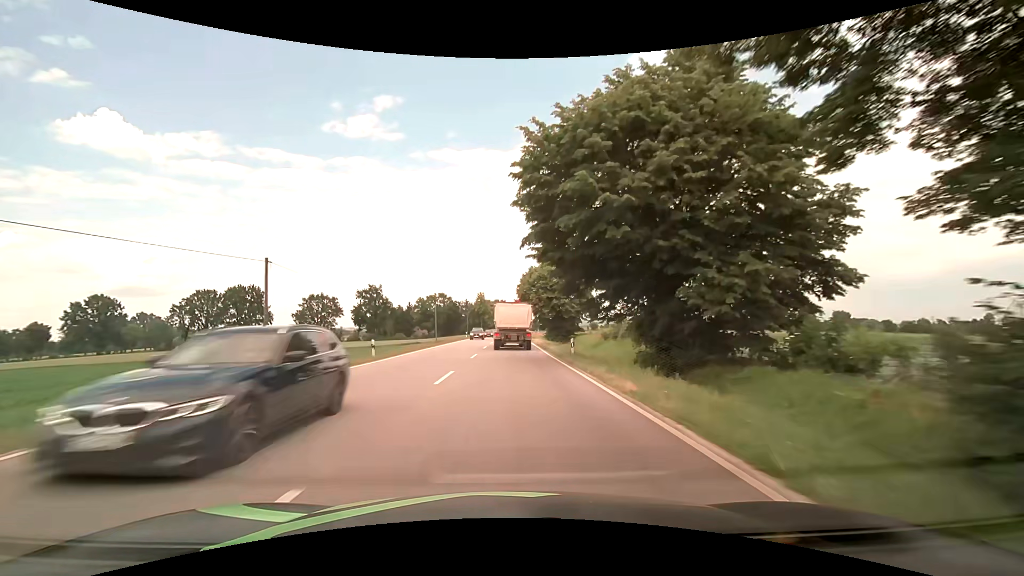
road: primary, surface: asphalt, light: Day
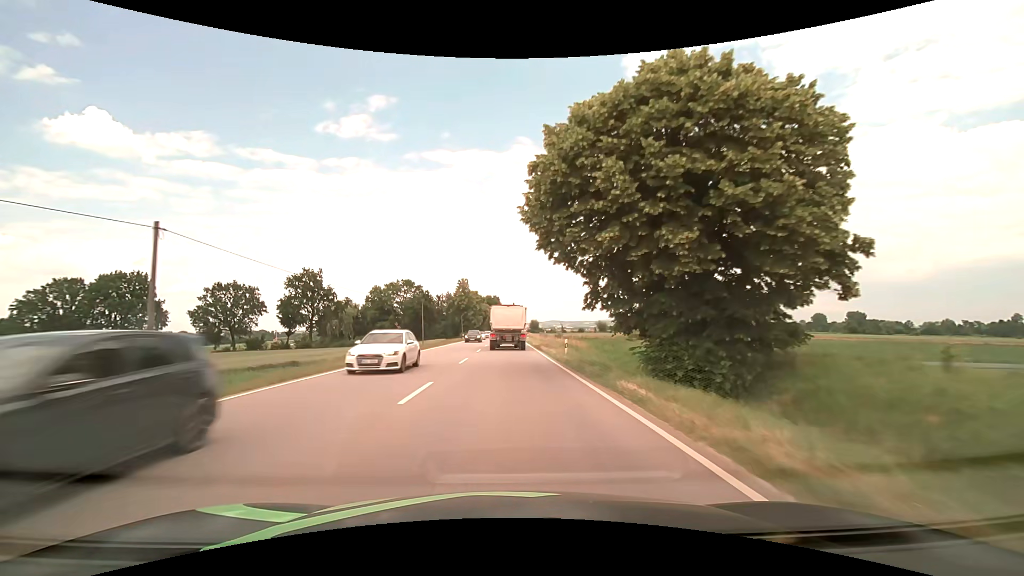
(+0.3, +51.3) m; +1°
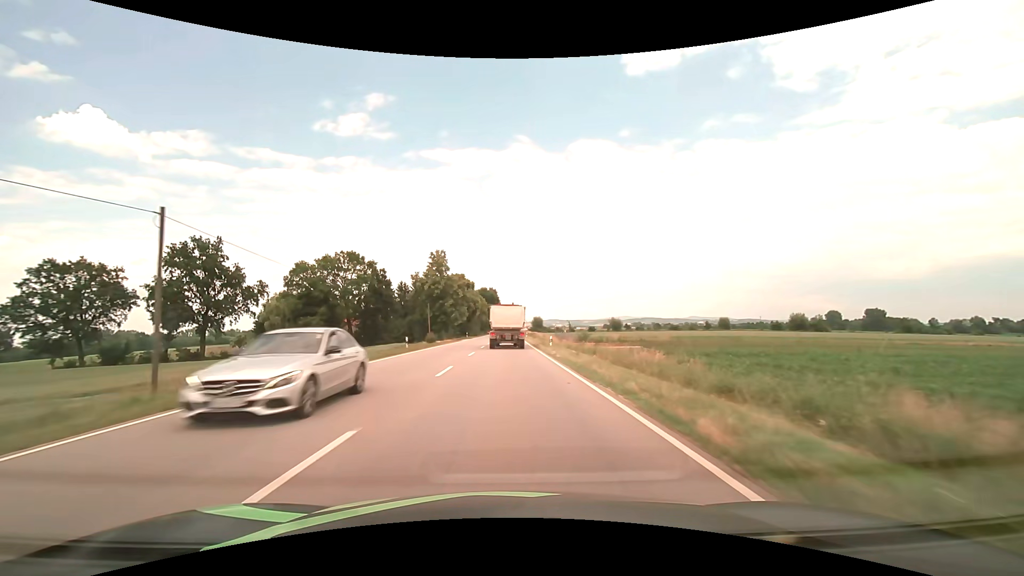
(0.0, +42.5) m; 0°
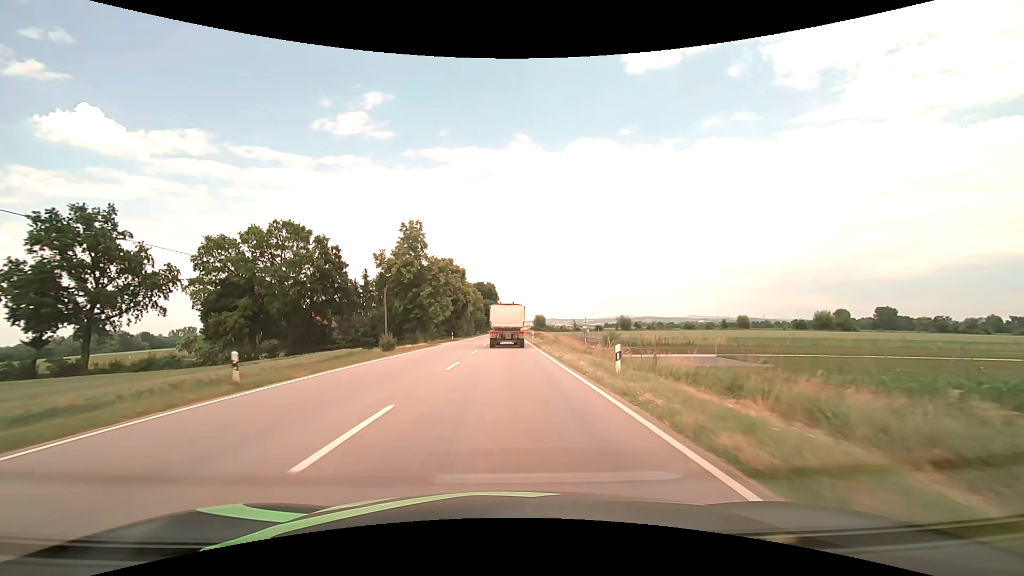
(0.0, +21.7) m; 0°
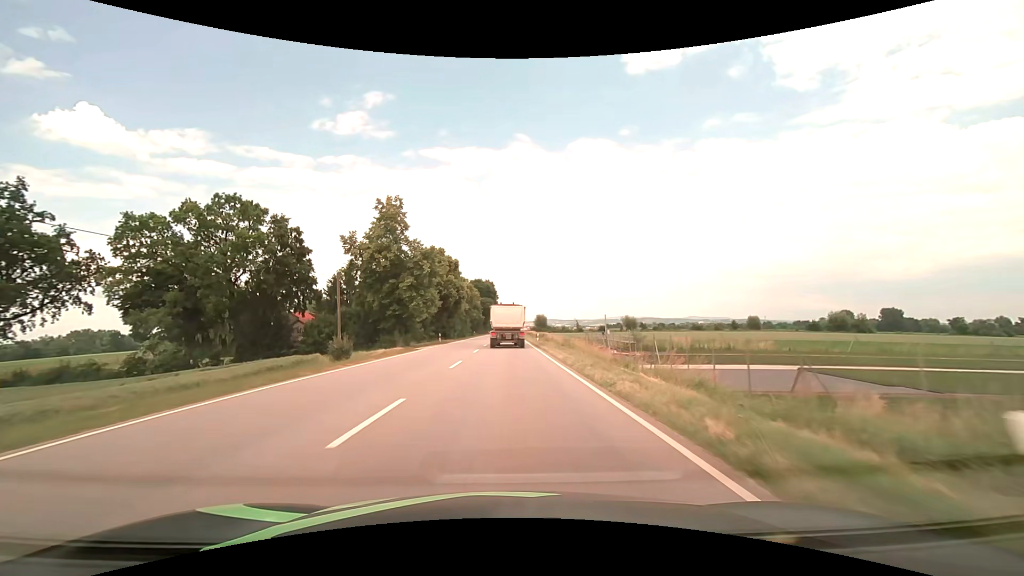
(0.0, +11.0) m; 0°
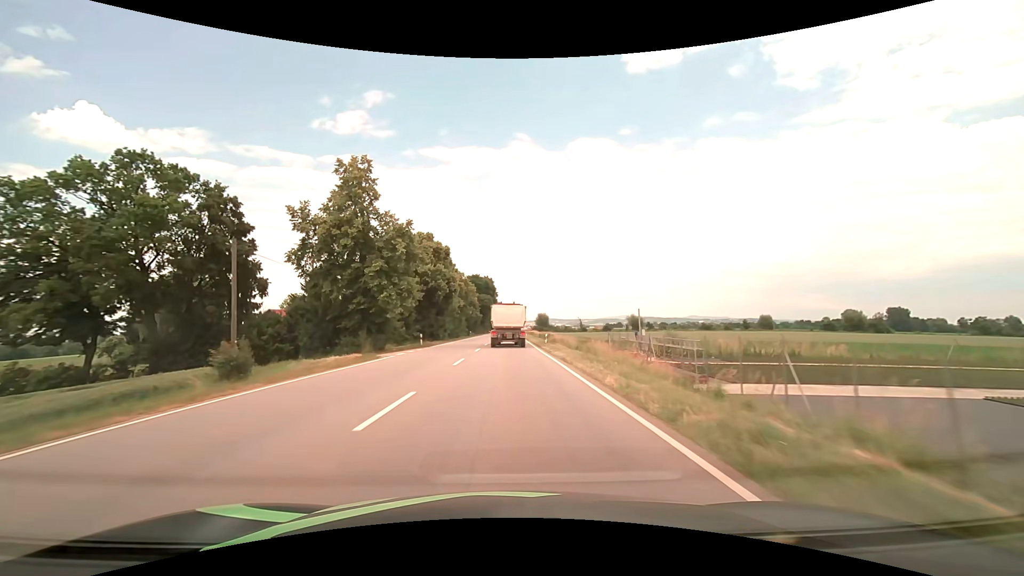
(0.0, +11.1) m; 0°
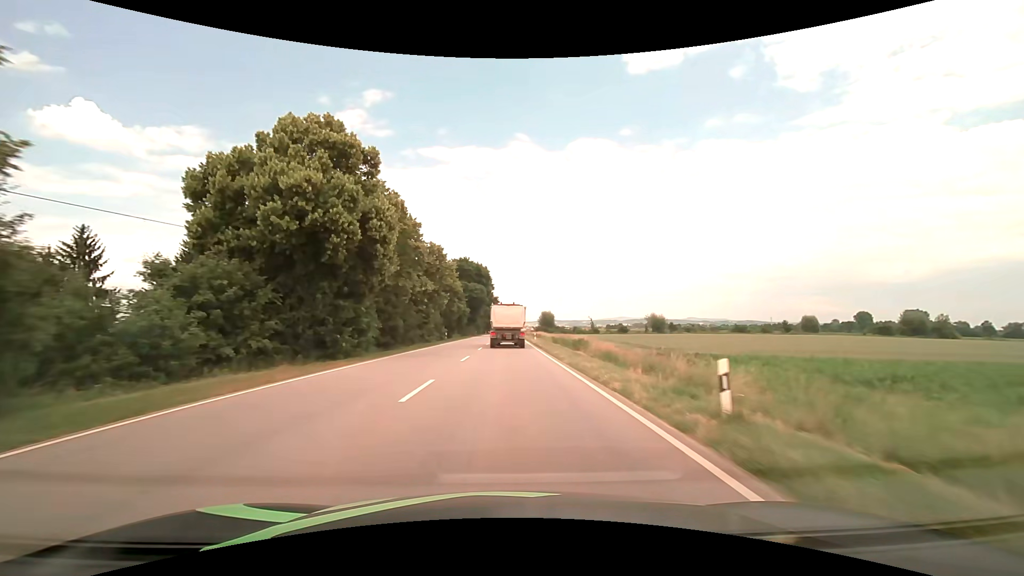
(+0.1, +33.5) m; 0°
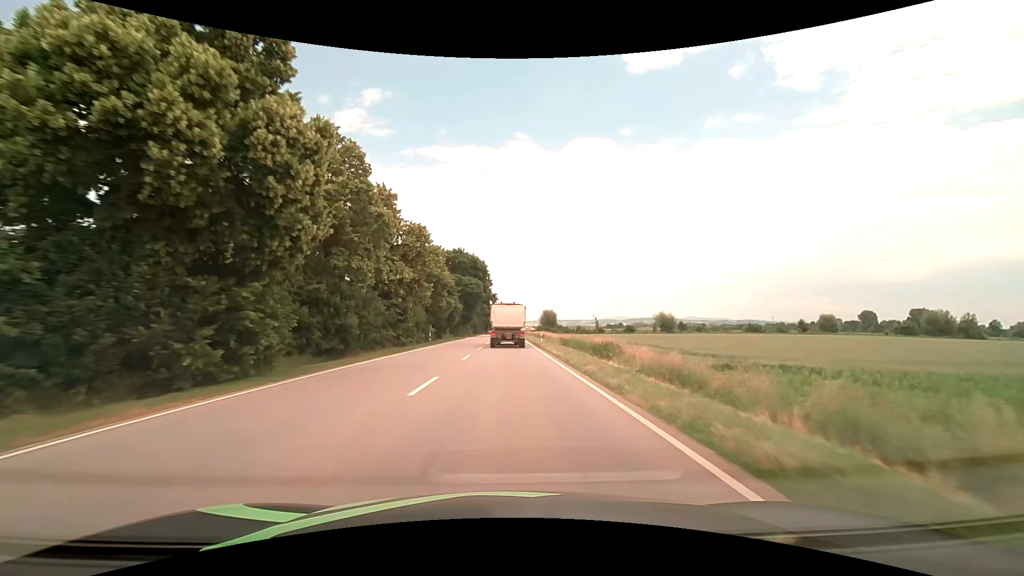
(0.0, +11.2) m; 0°
(0, +10) (0, +20) (0, +30) (0, +40) (0, +50) (0, +60) (0, +70) (0, +80) (0, +90) (0, +100) m
